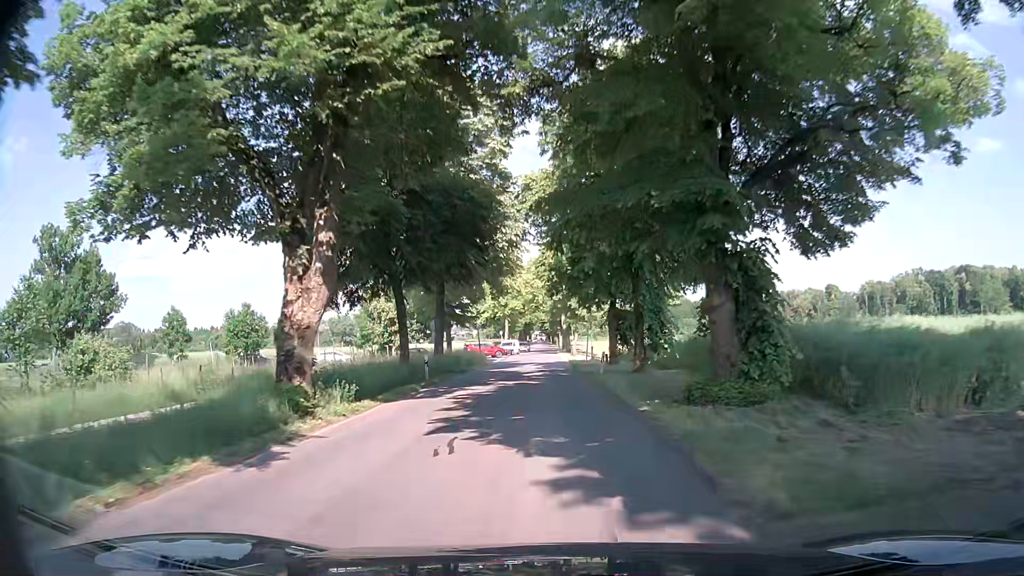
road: tertiary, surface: asphalt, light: Day
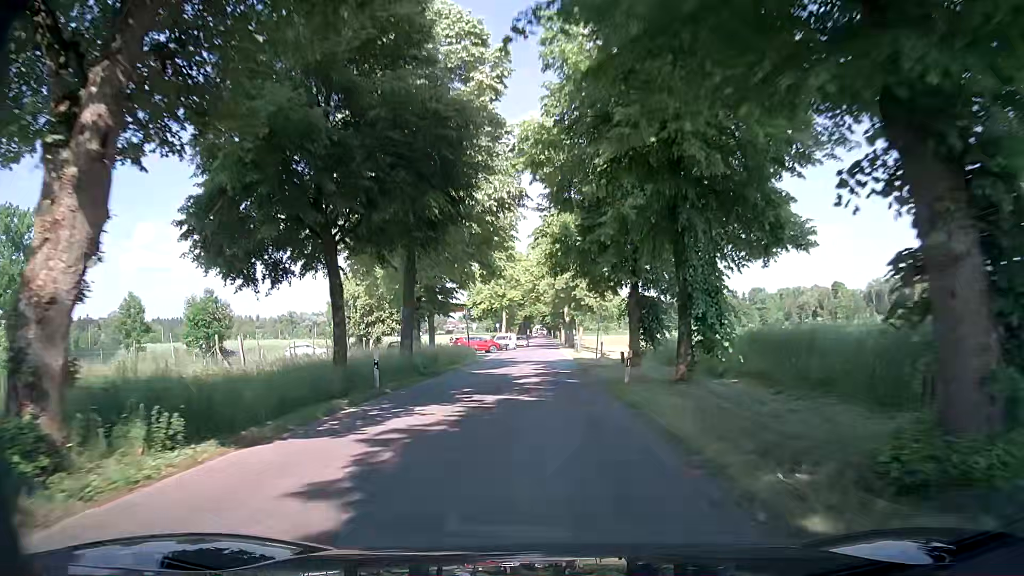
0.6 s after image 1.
(0.0, +8.4) m; 0°
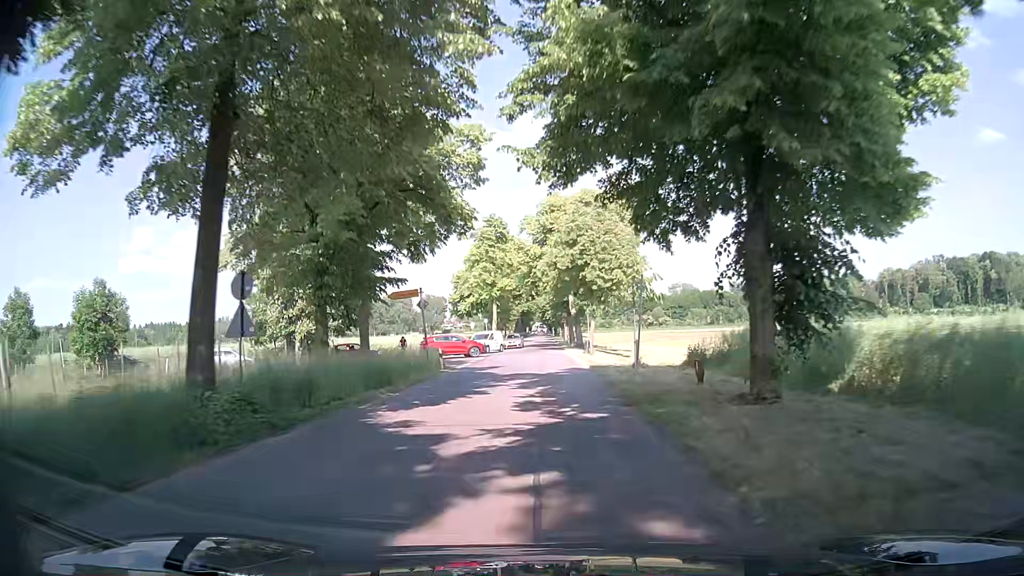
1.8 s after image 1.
(+0.2, +16.7) m; +1°
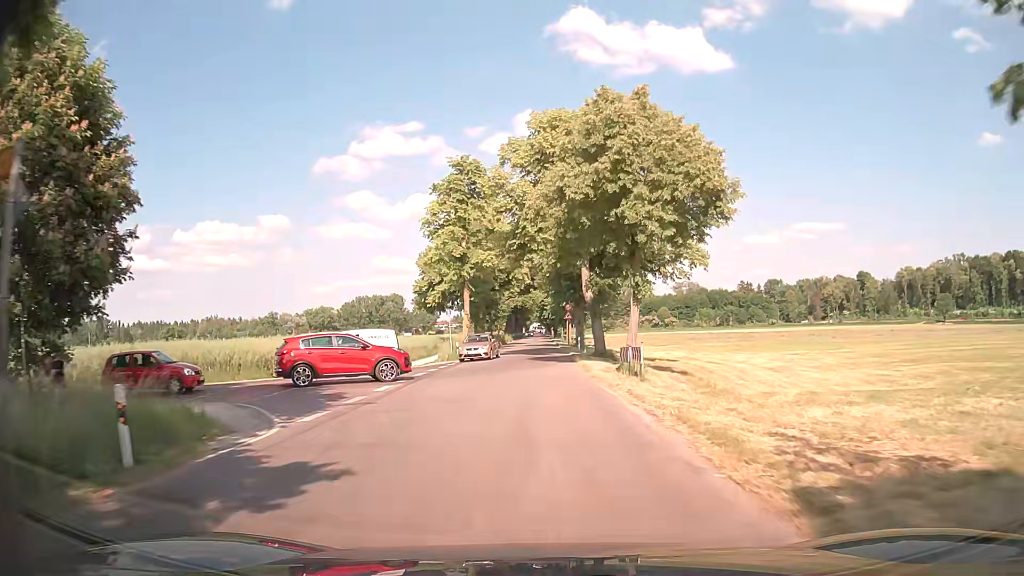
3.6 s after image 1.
(0.0, +24.9) m; 0°
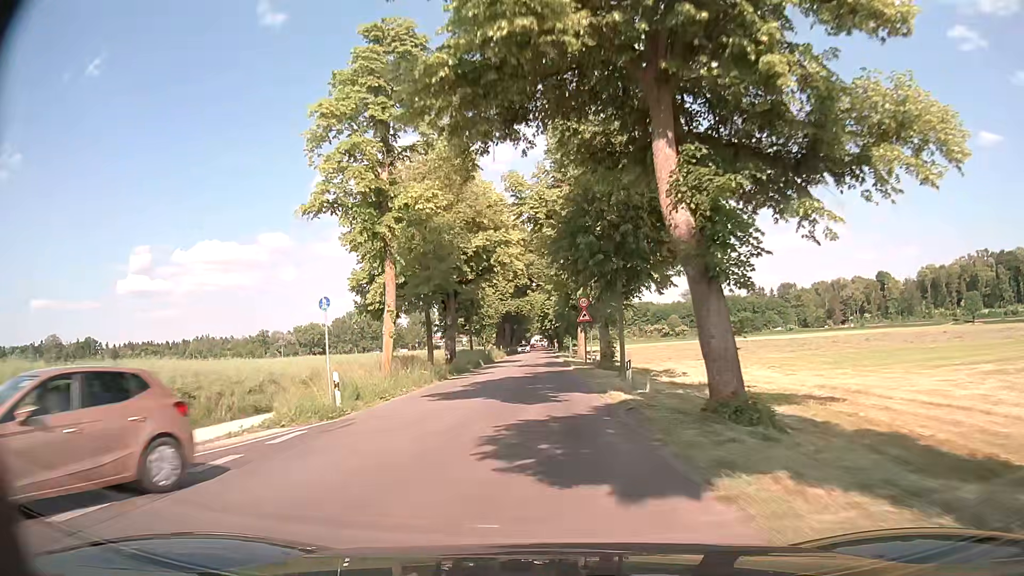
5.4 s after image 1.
(-0.2, +25.1) m; 0°
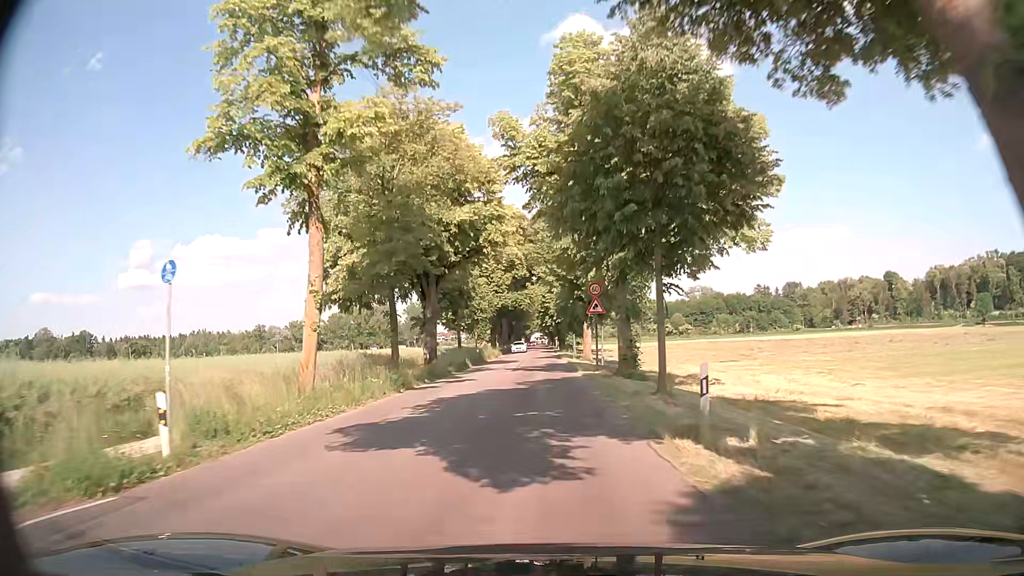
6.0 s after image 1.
(0.0, +8.6) m; 0°
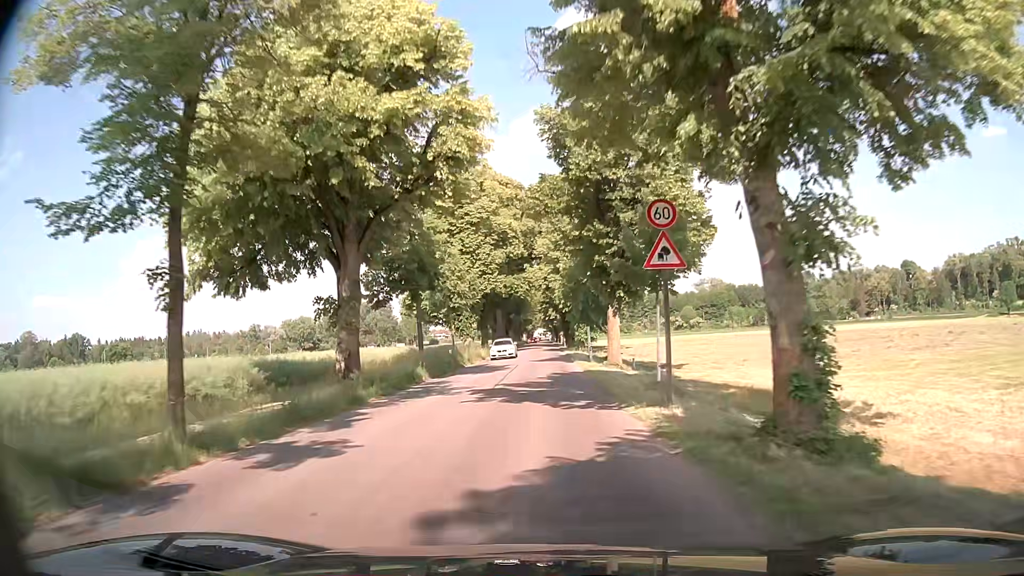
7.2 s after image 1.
(-0.1, +17.4) m; 0°
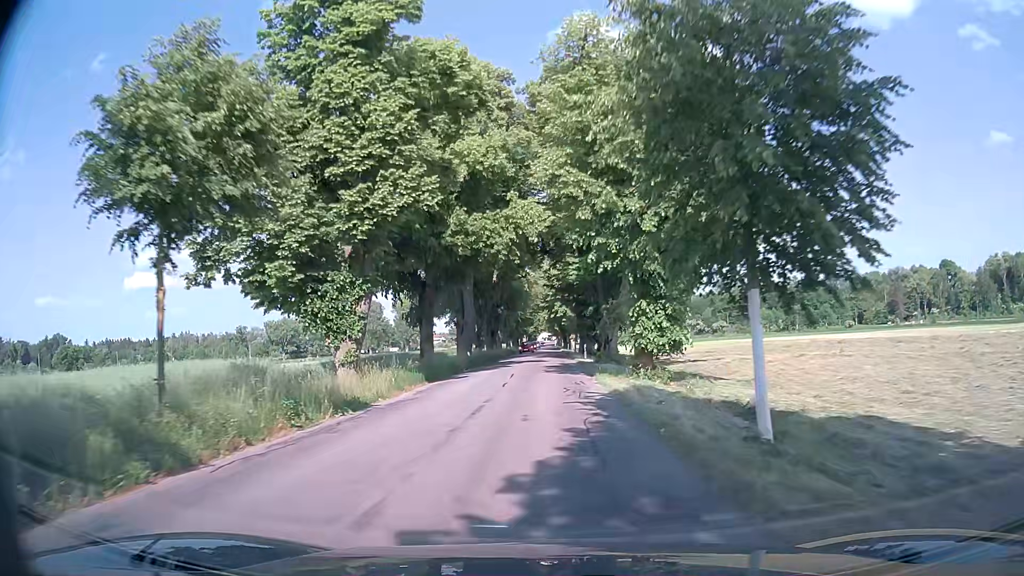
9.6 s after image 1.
(-0.2, +35.8) m; -1°
(0, +10) (0, +20) (0, +30) (0, +40) (0, +50) (0, +60) (0, +70) (0, +80) (0, +90) (0, +100) m
